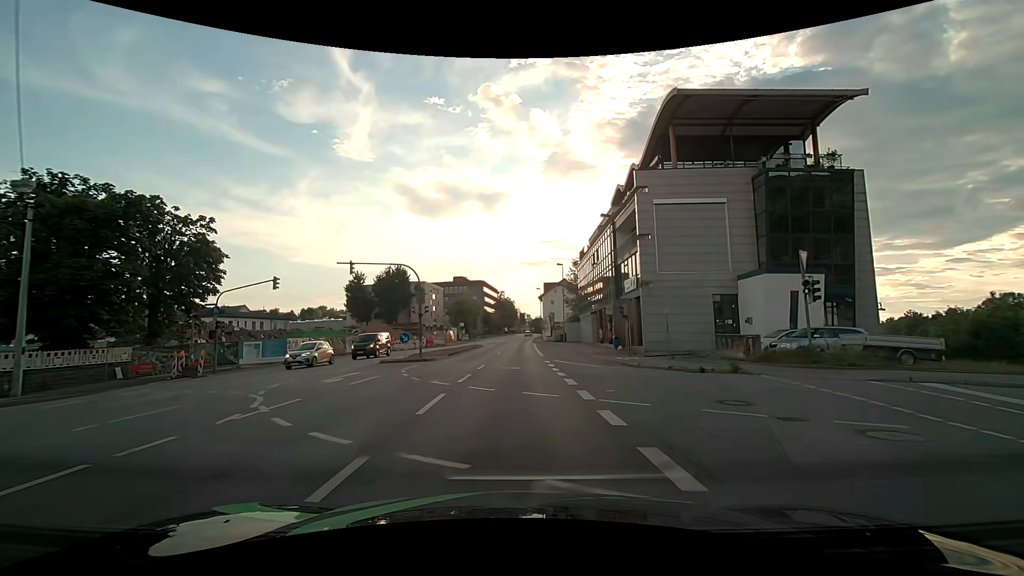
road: primary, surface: asphalt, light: Day
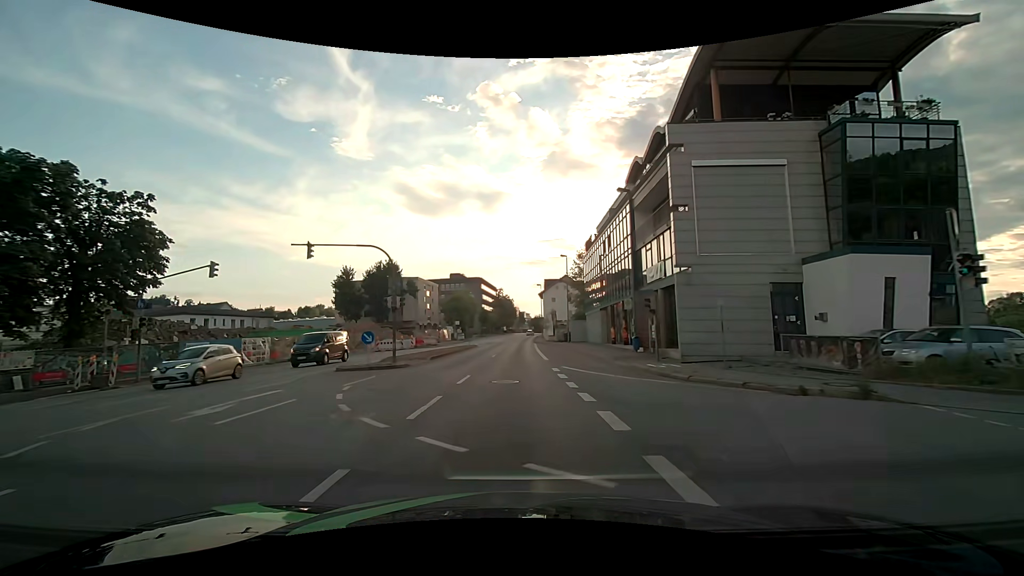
(0.0, +6.7) m; 0°
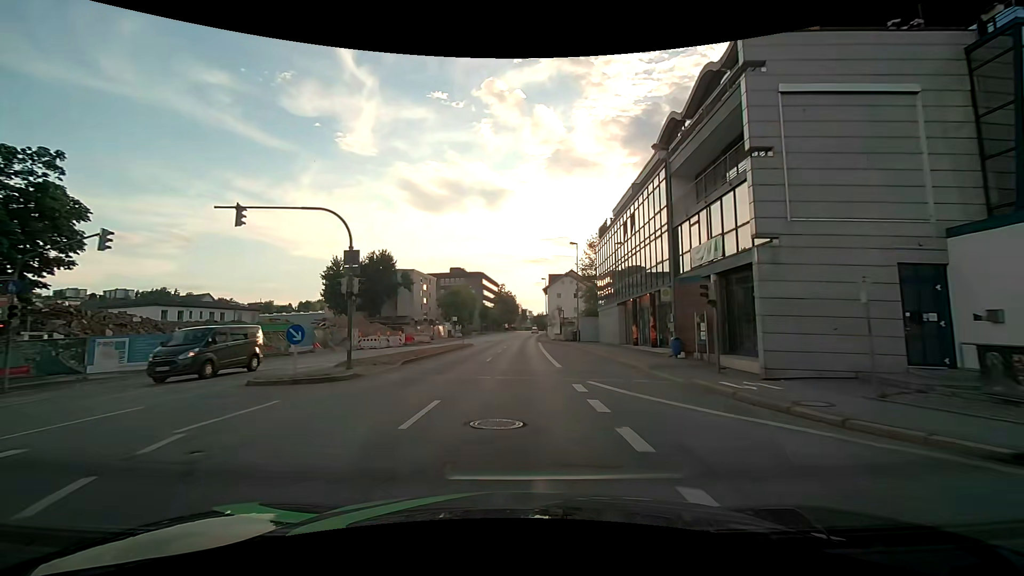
(0.0, +7.3) m; 0°
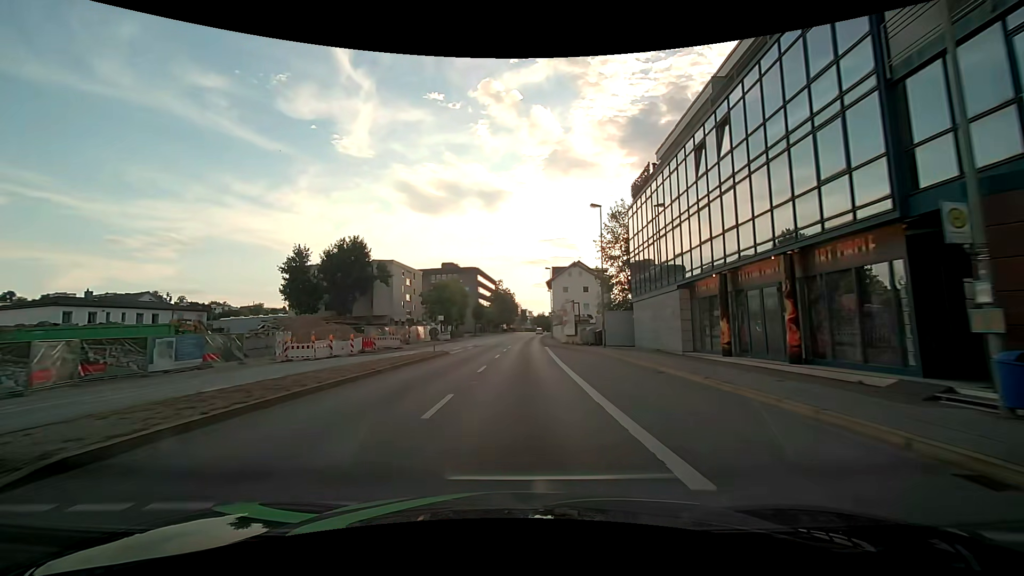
(+0.2, +15.6) m; +1°
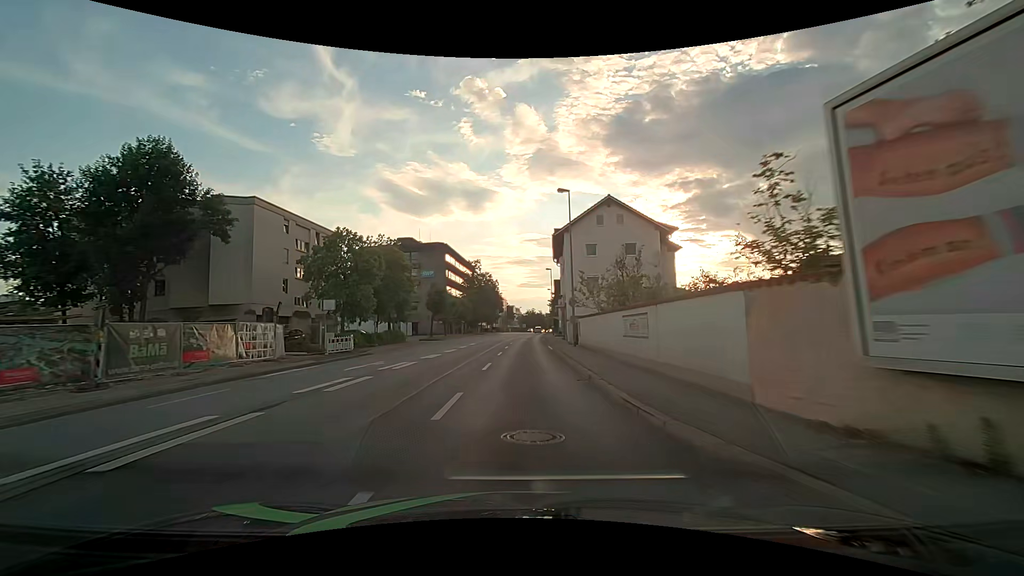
(+0.3, +39.9) m; +1°
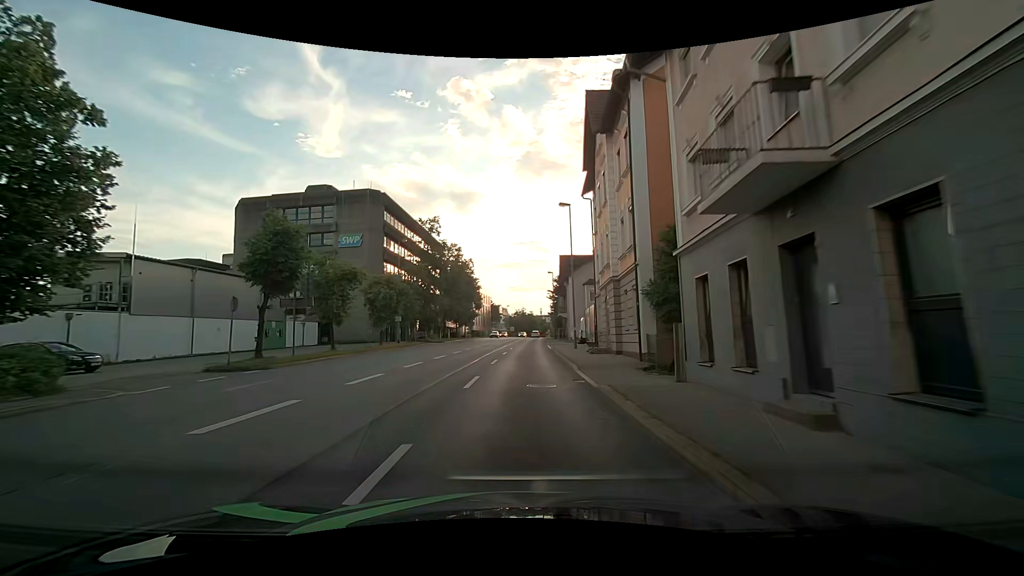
(+0.6, +40.5) m; +1°
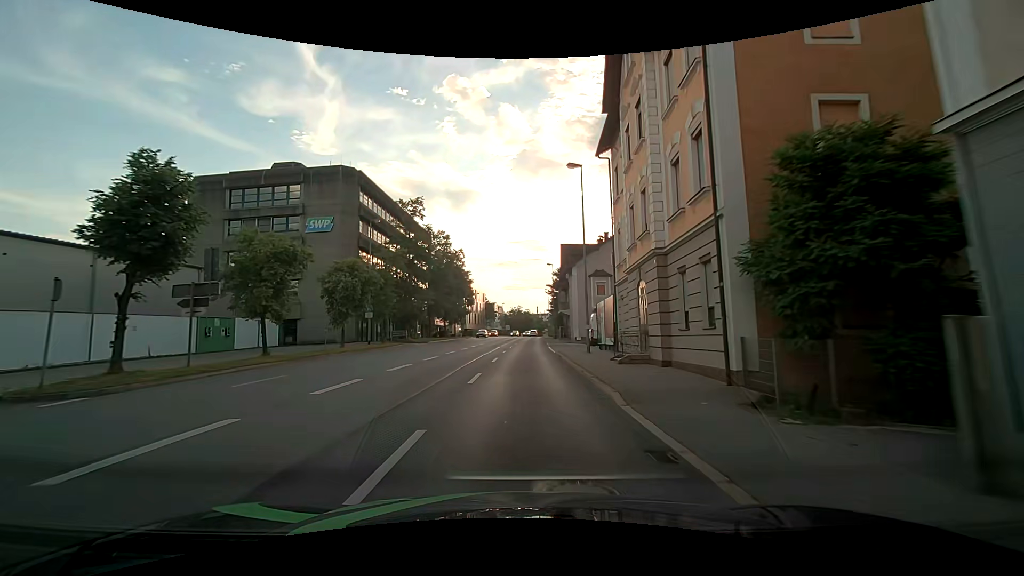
(+0.1, +8.1) m; +1°
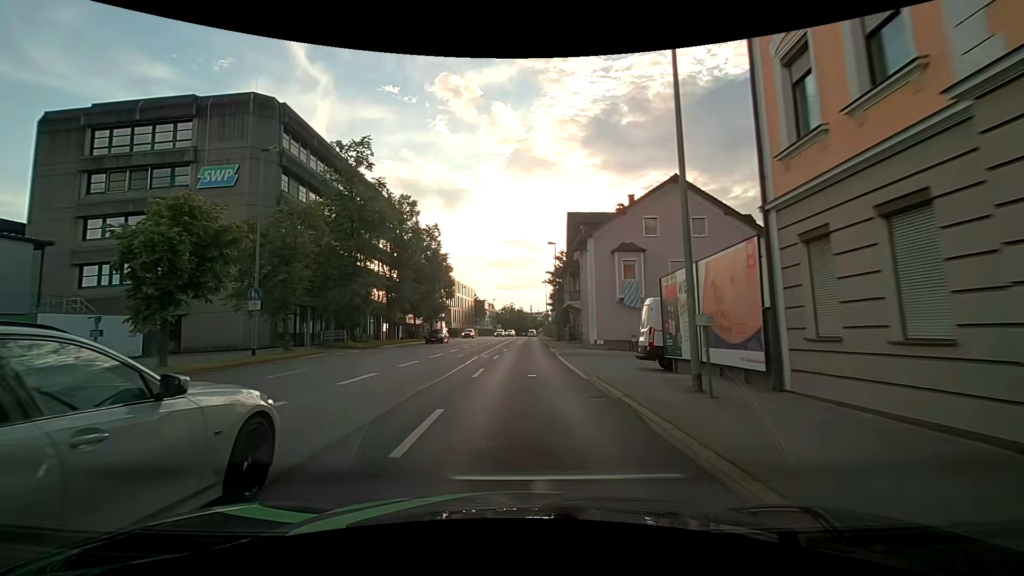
(+0.1, +16.3) m; +1°
(0, +10) (0, +20) (0, +30) (0, +40) (+1, +50) (+1, +60) (+1, +70) (+1, +80) (+2, +90) (+2, +100) m
